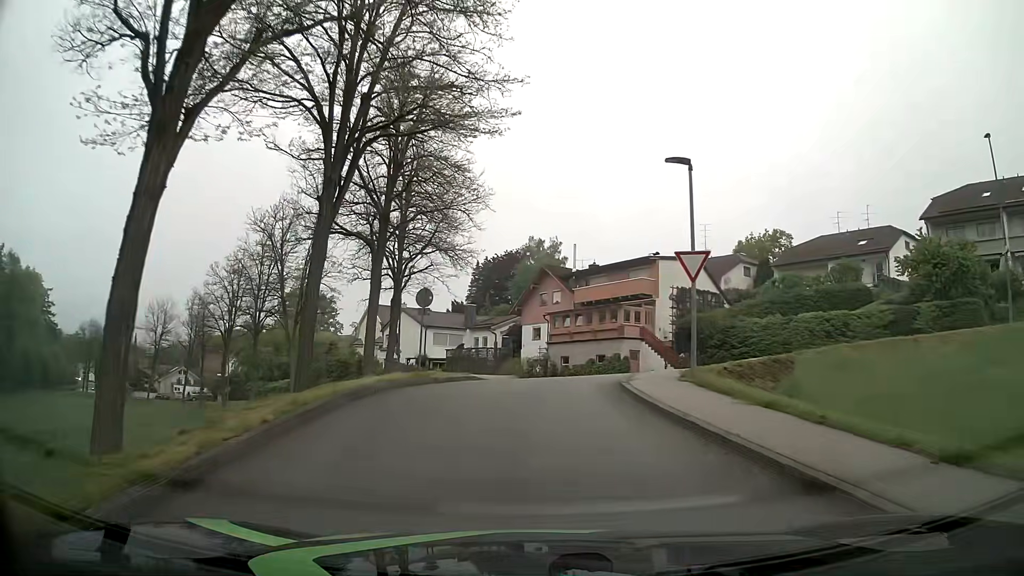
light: Day
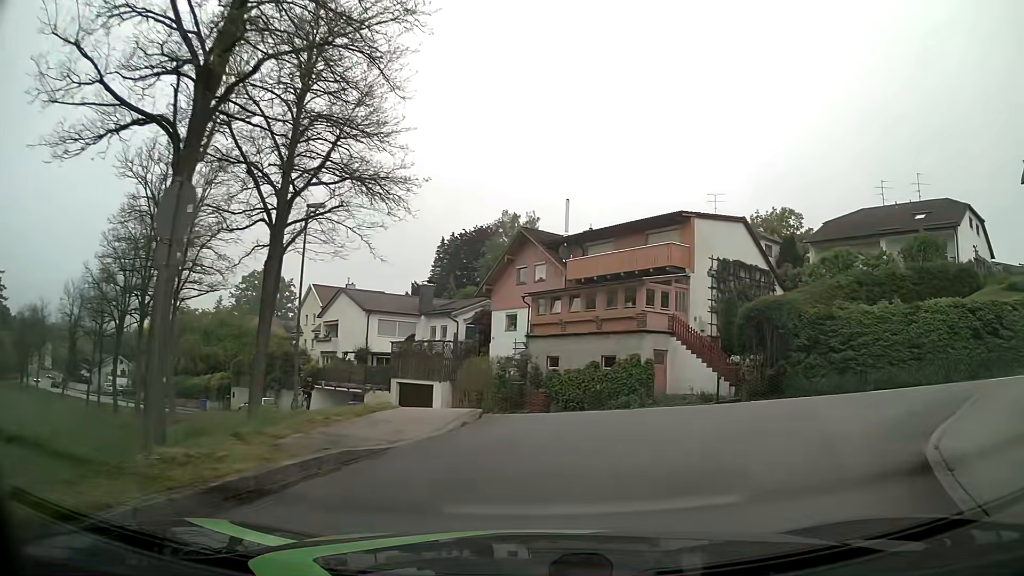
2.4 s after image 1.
(-0.5, +14.4) m; +1°
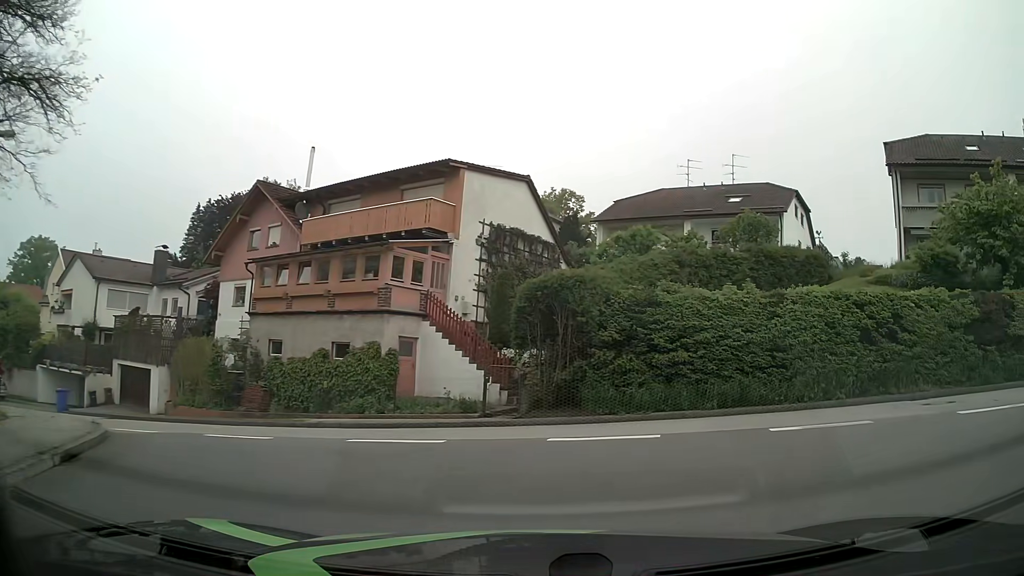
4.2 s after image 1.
(+1.2, +6.7) m; +21°
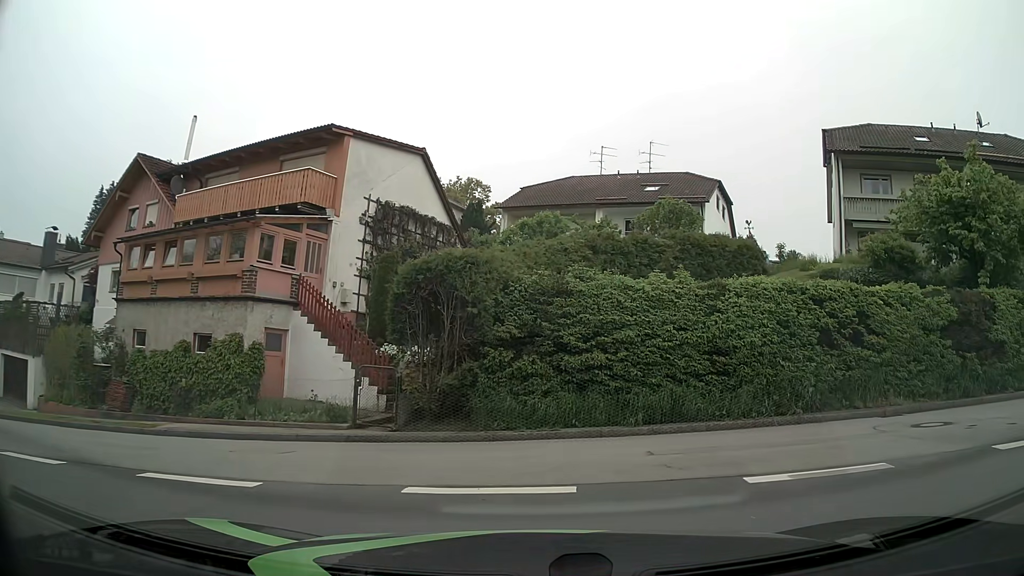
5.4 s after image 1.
(+0.3, +3.1) m; +8°
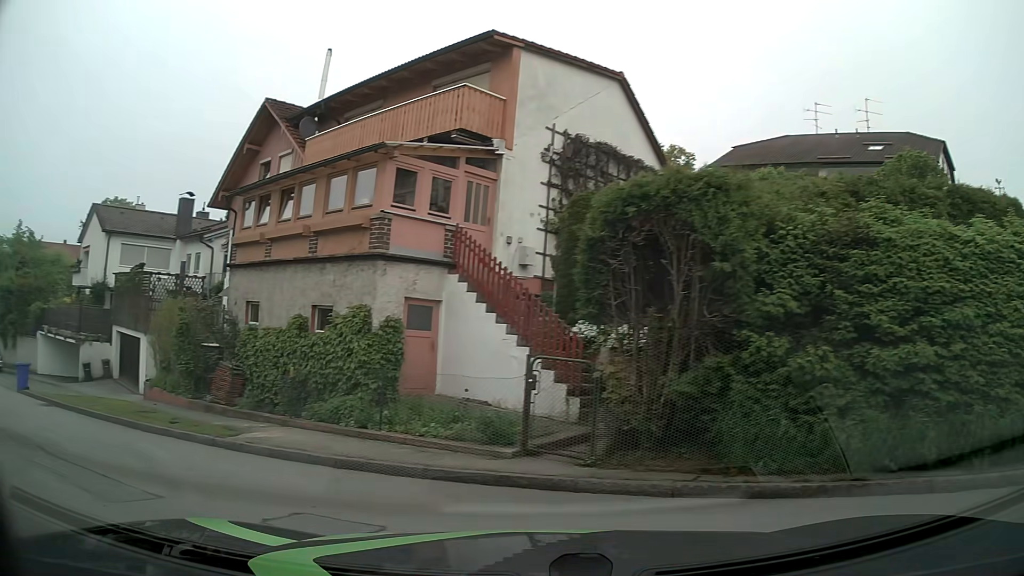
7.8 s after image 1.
(-0.5, +5.8) m; -16°
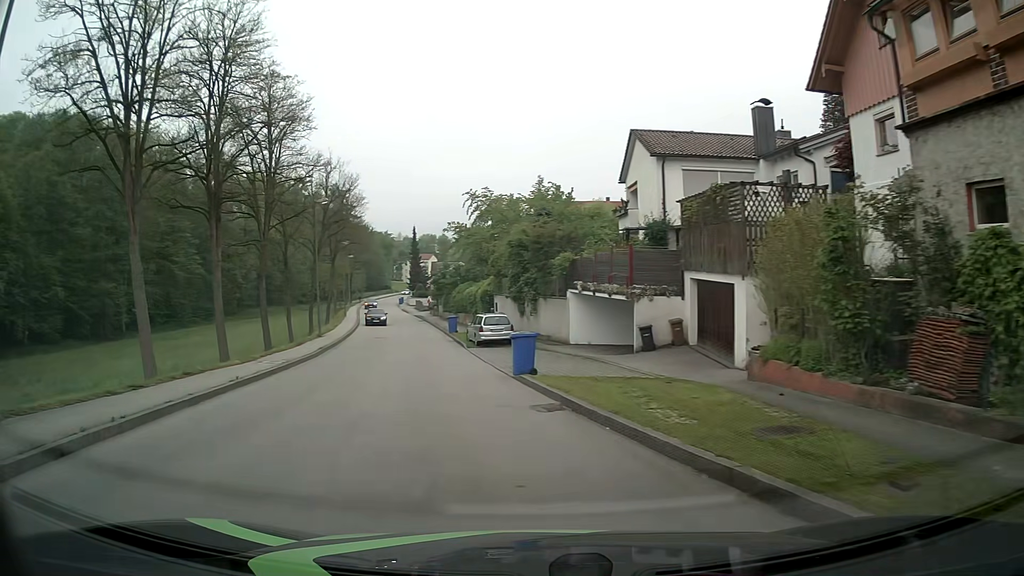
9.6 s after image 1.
(-5.2, +8.6) m; -51°
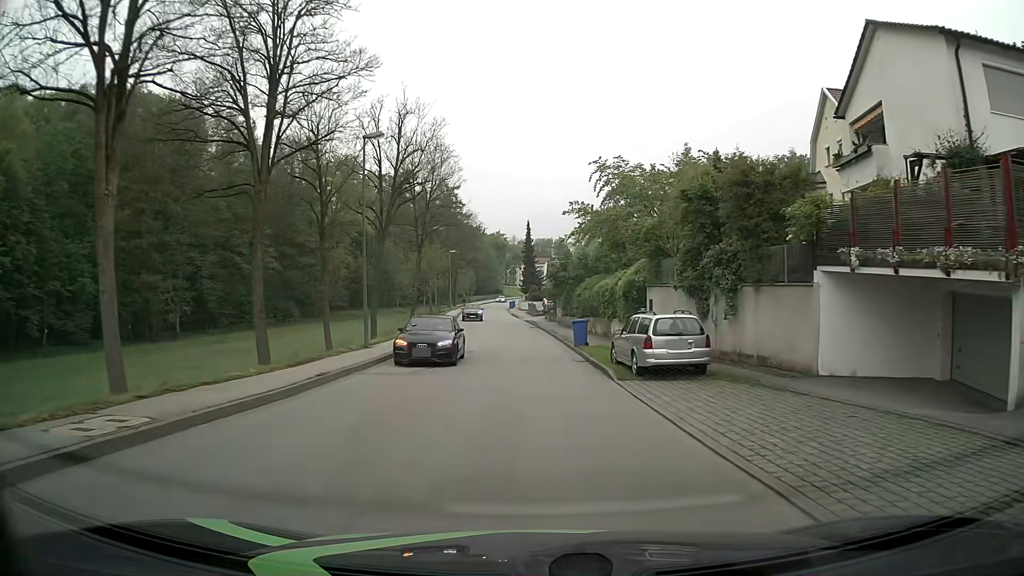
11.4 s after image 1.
(-1.8, +15.0) m; -9°
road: unclassified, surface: asphalt
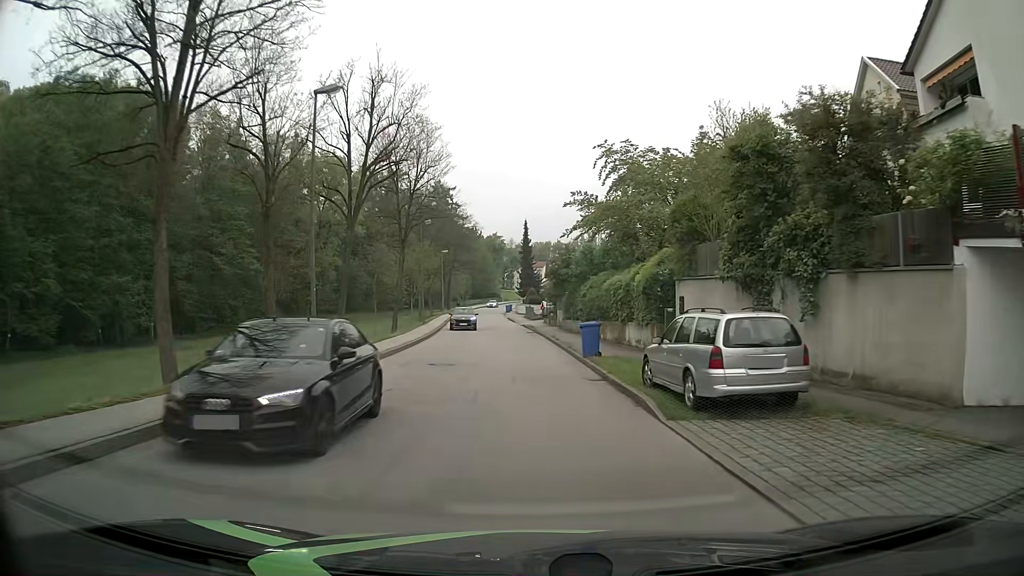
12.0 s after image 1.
(0.0, +5.8) m; +1°
(0, +10) (-1, +20) (-1, +30) (-2, +40) (-3, +50) (-4, +60) (-5, +70) (-6, +80) (-7, +90) (-7, +100) m
